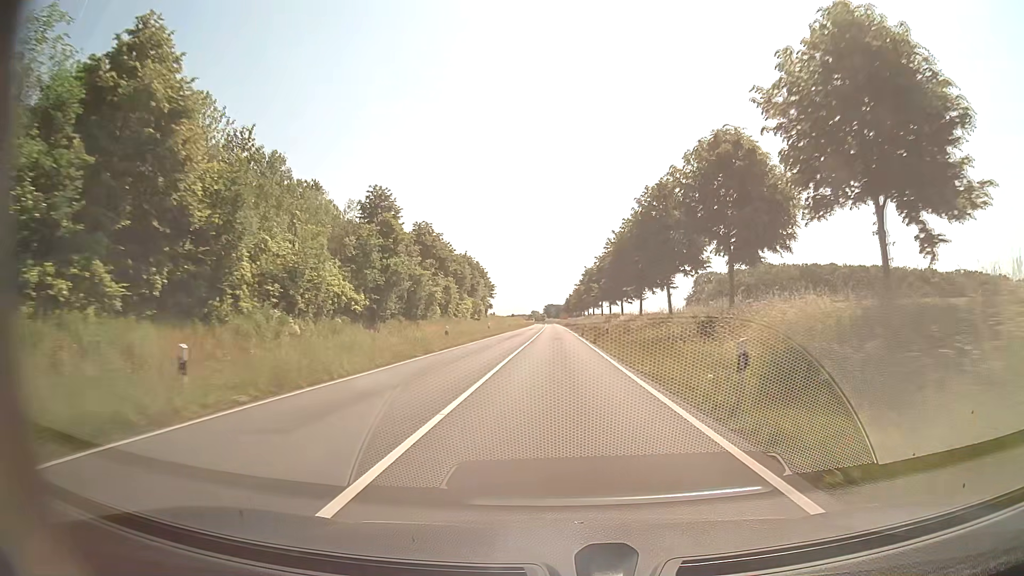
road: secondary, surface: asphalt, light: Day
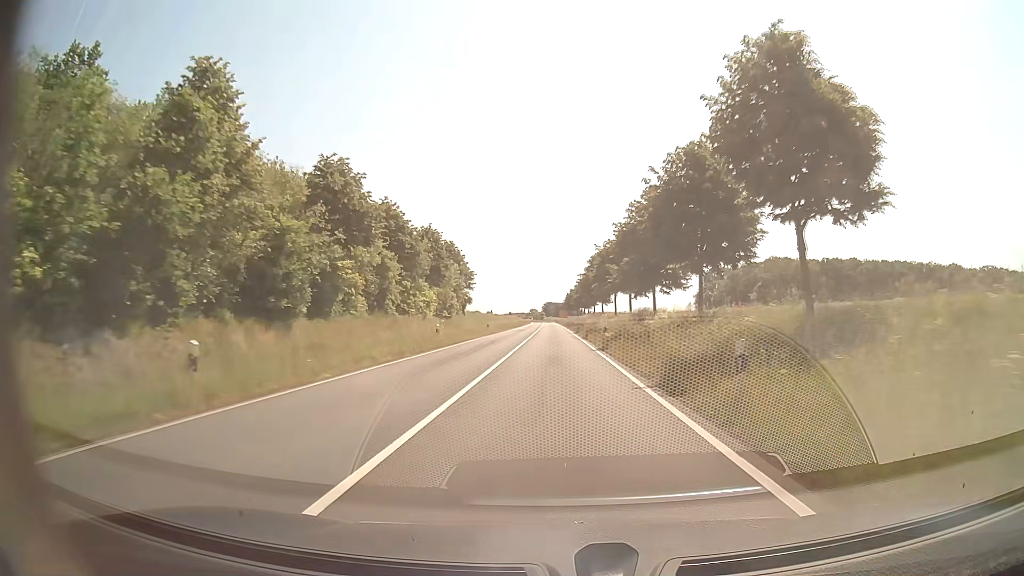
(0.0, +25.5) m; 0°
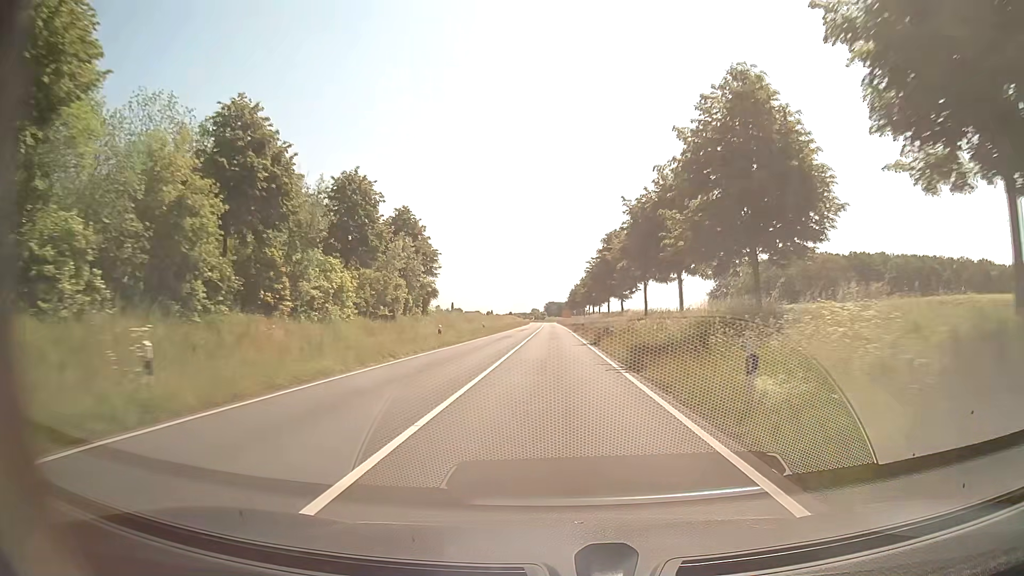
(-0.1, +25.6) m; 0°
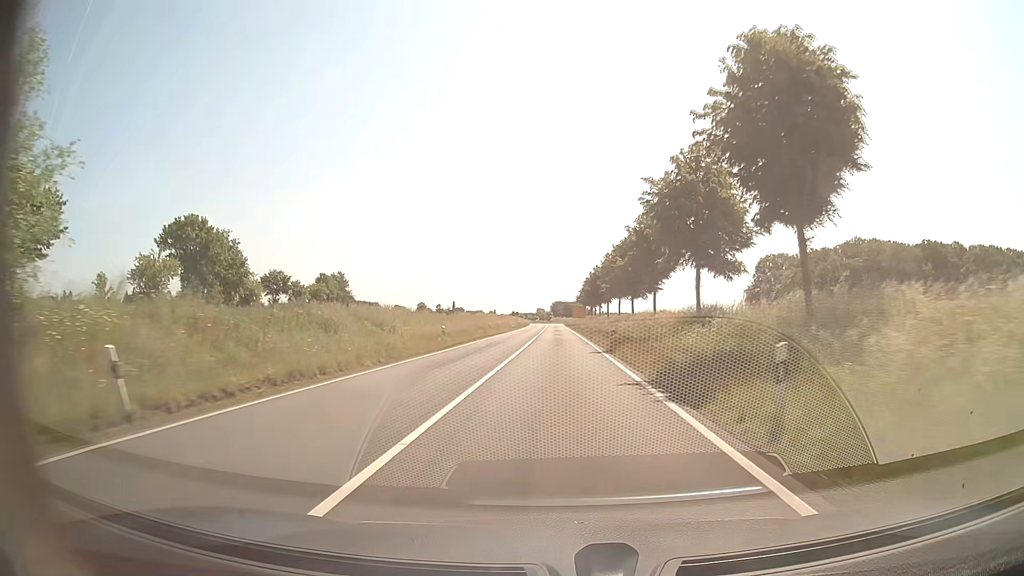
(-0.4, +51.0) m; -1°
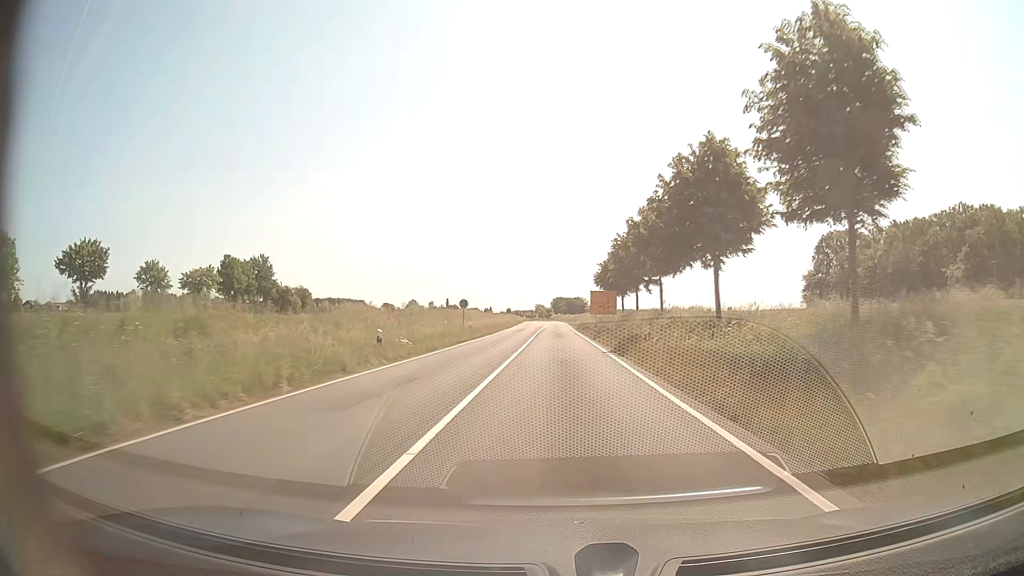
(-0.1, +62.7) m; 0°
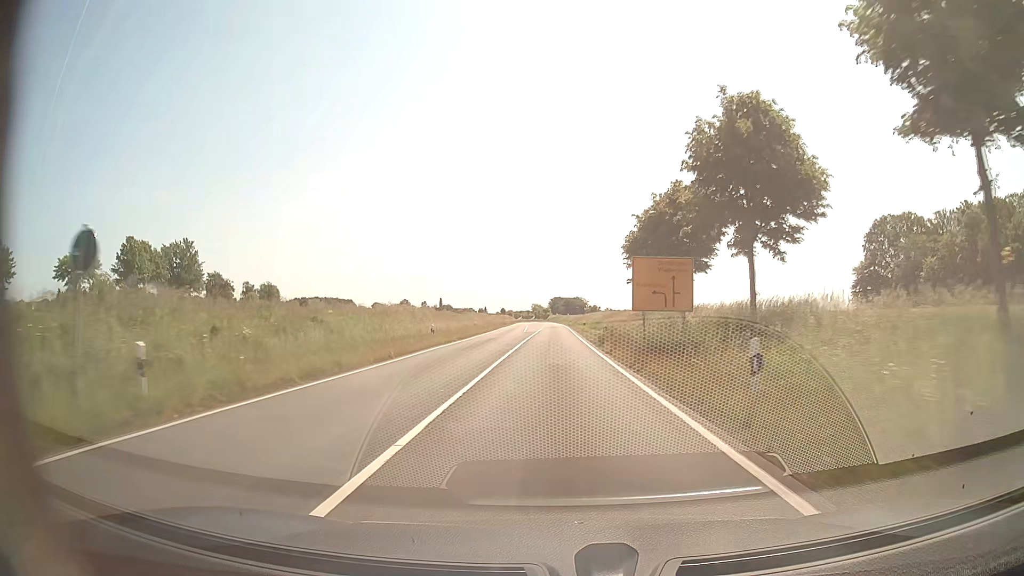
(0.0, +36.9) m; 0°
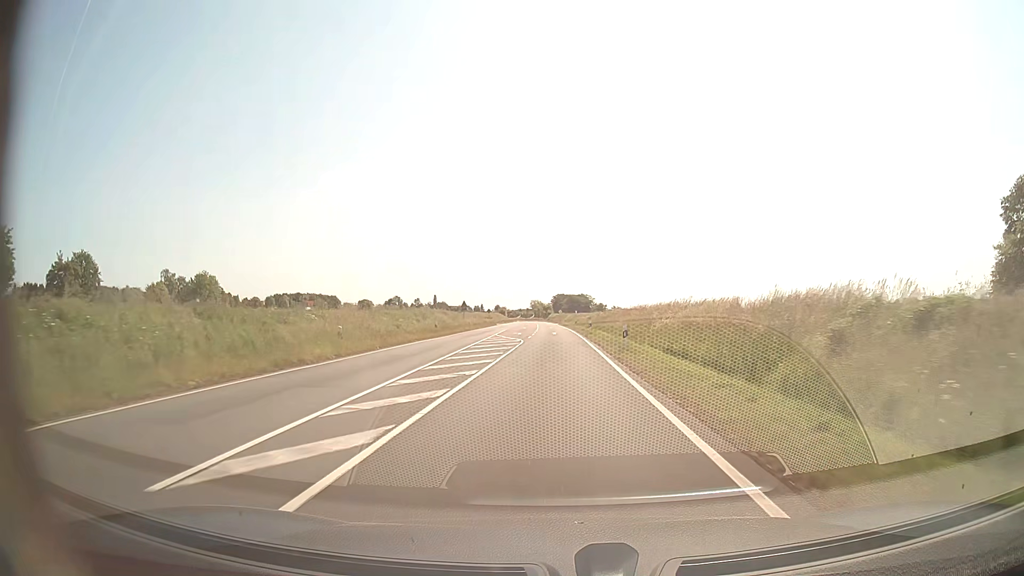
(+0.1, +59.9) m; 0°
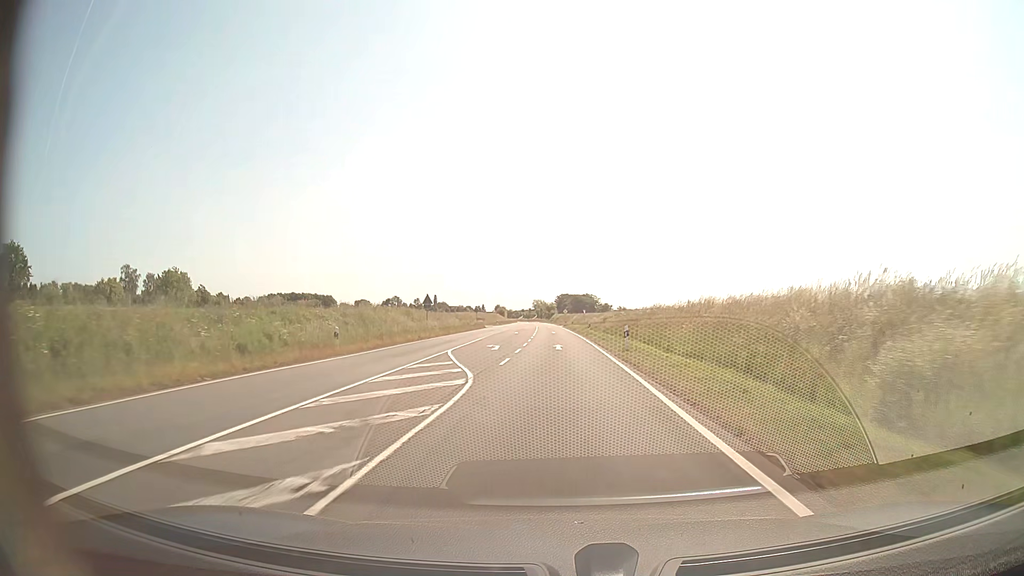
(-0.1, +23.3) m; 0°
(0, +10) (0, +20) (0, +30) (0, +40) (0, +50) (0, +60) (-1, +70) (-1, +80) (-1, +90) (-1, +100) m
